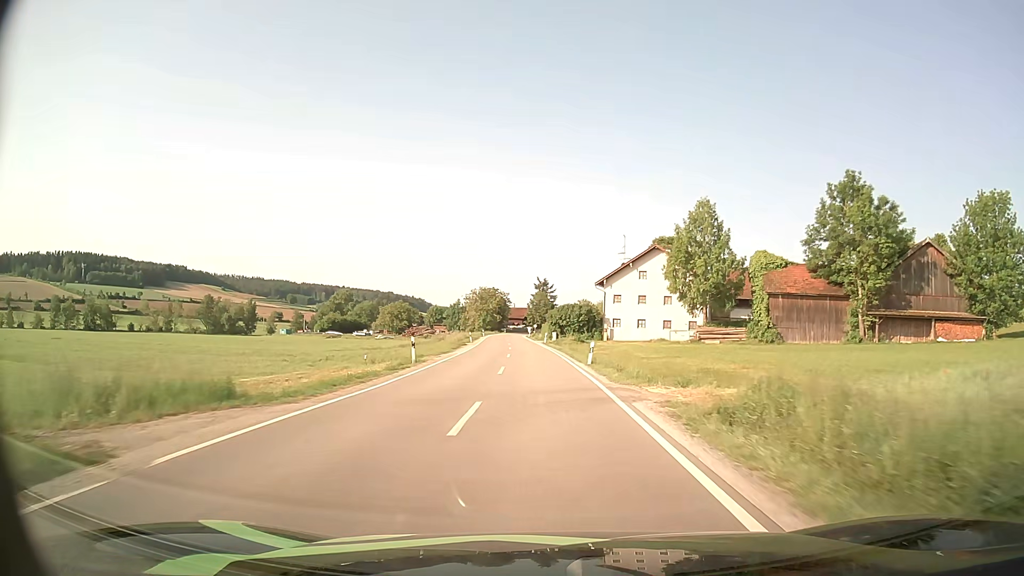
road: secondary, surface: asphalt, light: Day
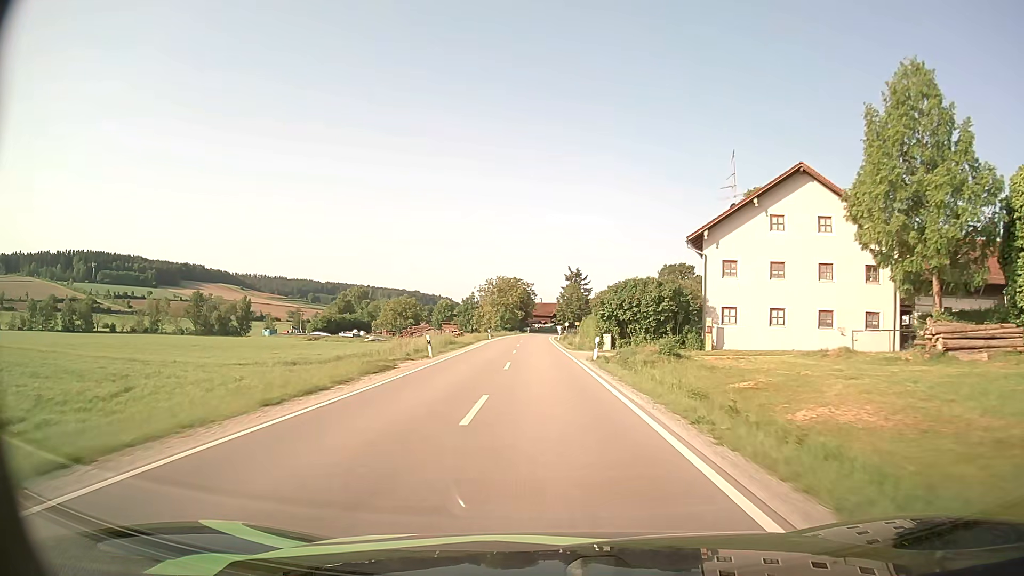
(-0.9, +35.5) m; -3°
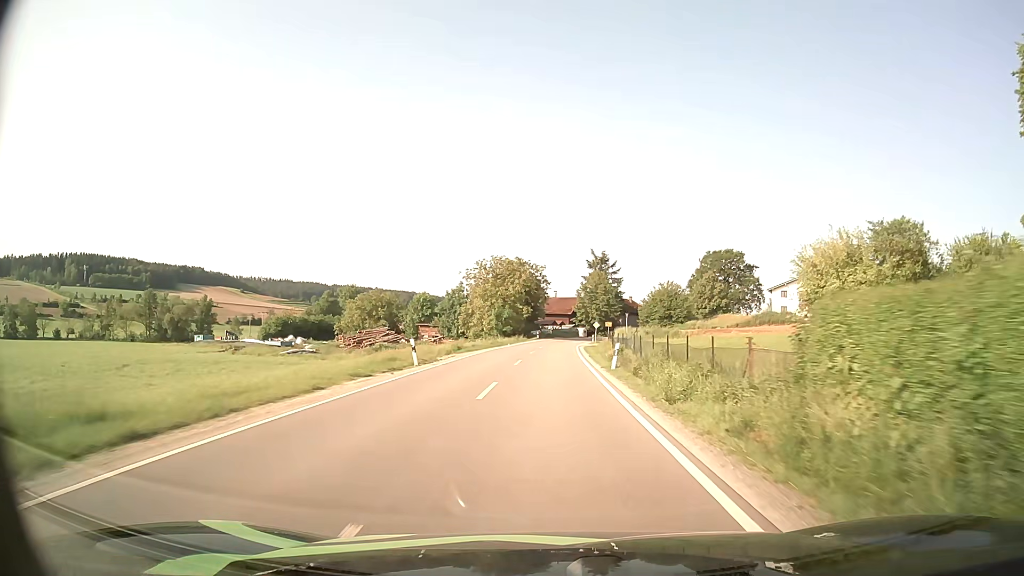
(-0.7, +44.9) m; -2°
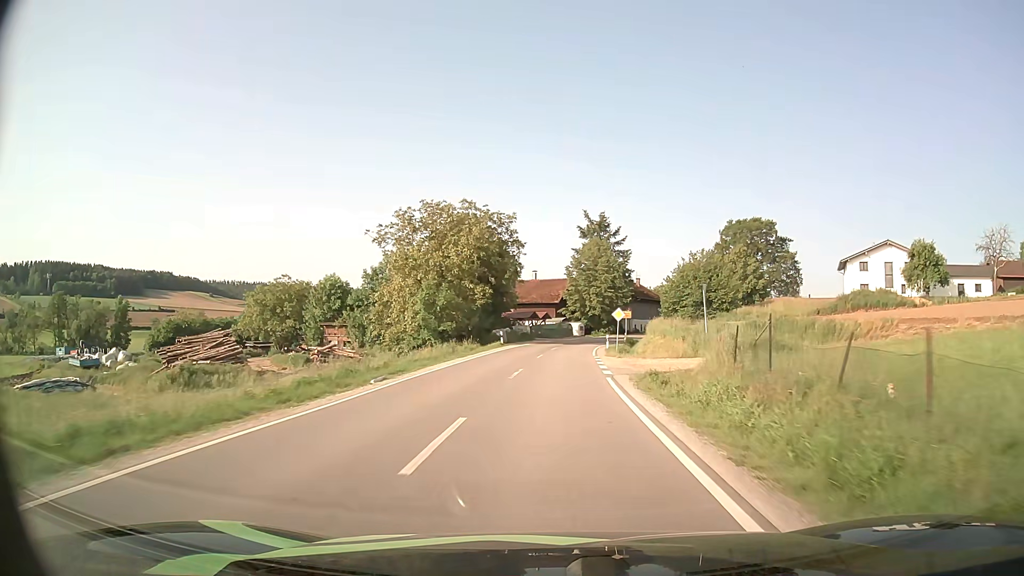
(+0.8, +42.4) m; +2°
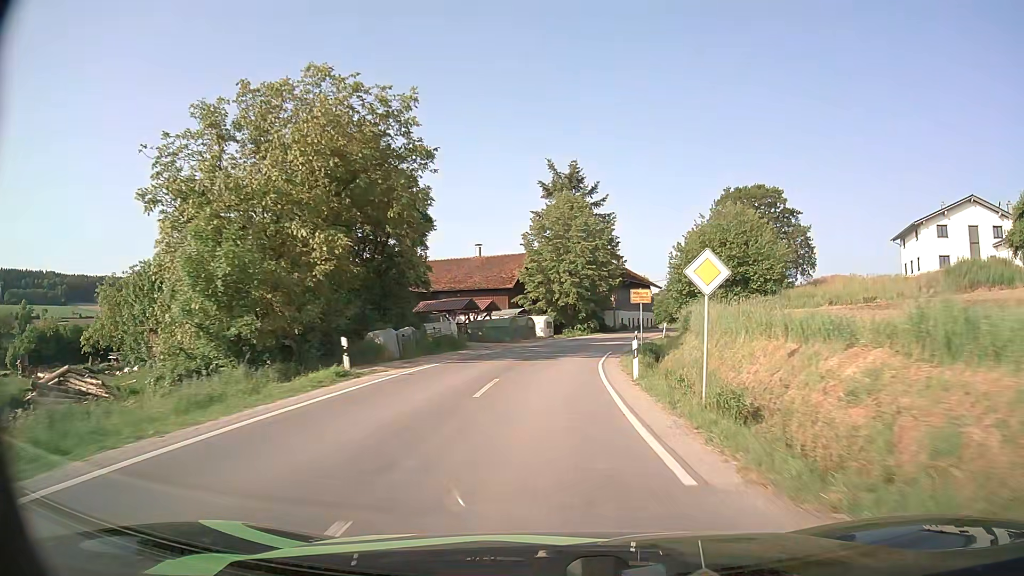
(+0.7, +29.4) m; +3°
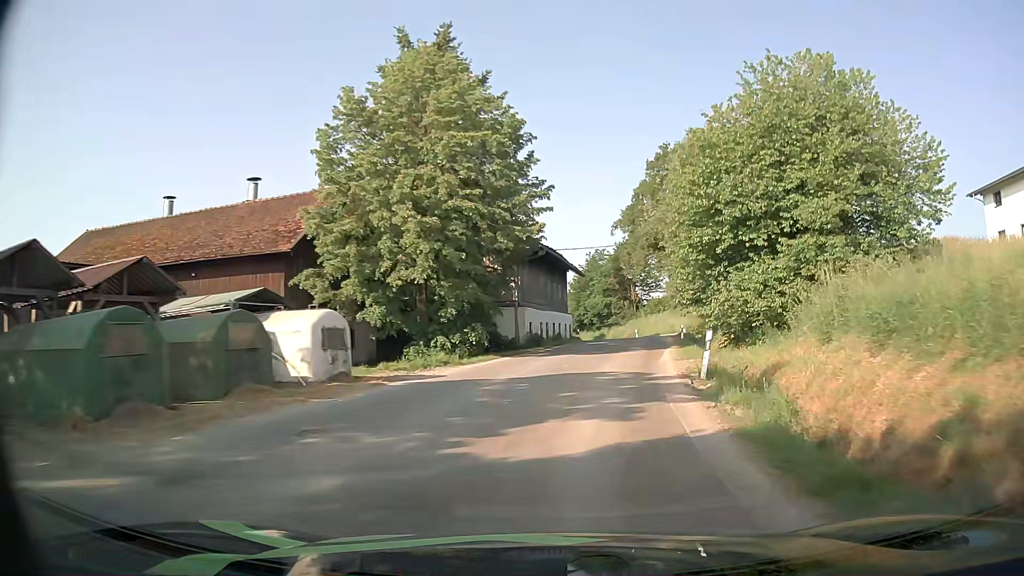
(+1.9, +34.3) m; +9°
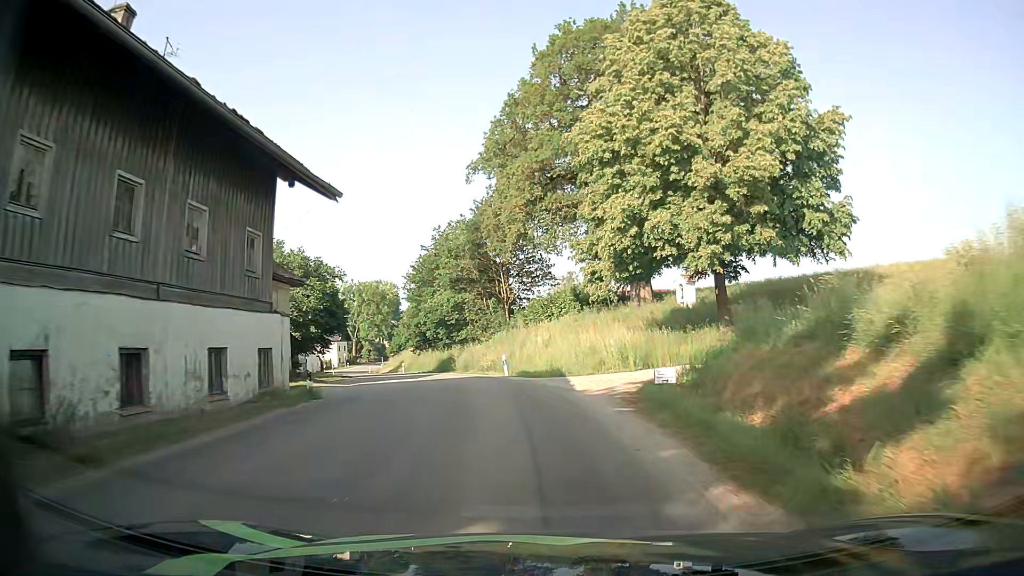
(+5.6, +39.0) m; +11°
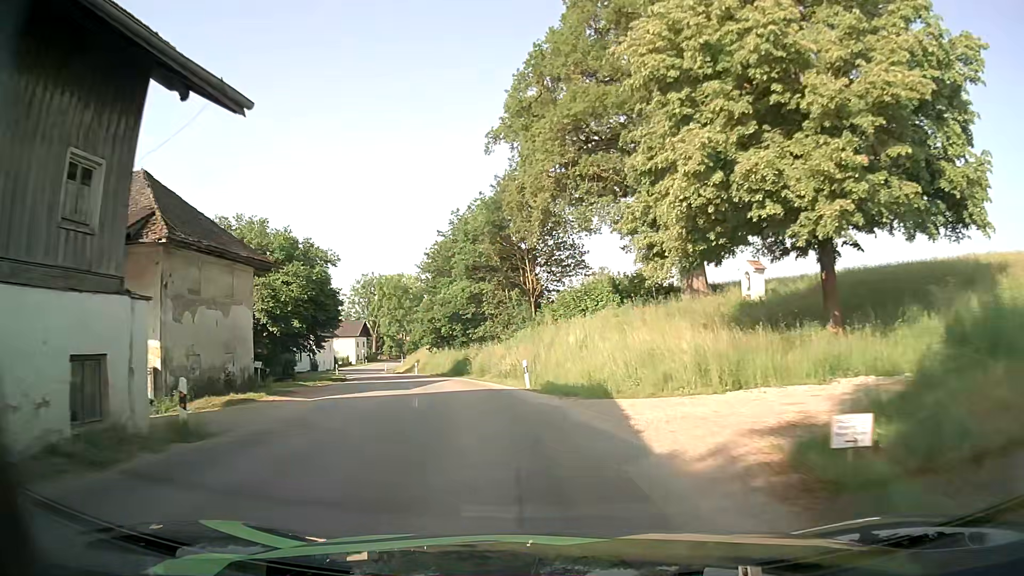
(-0.1, +7.8) m; -2°
(0, +10) (-2, +20) (-4, +30) (-7, +39) (-10, +49) (-13, +58) (-17, +68) (-20, +77) (-23, +87) (-26, +96) m
